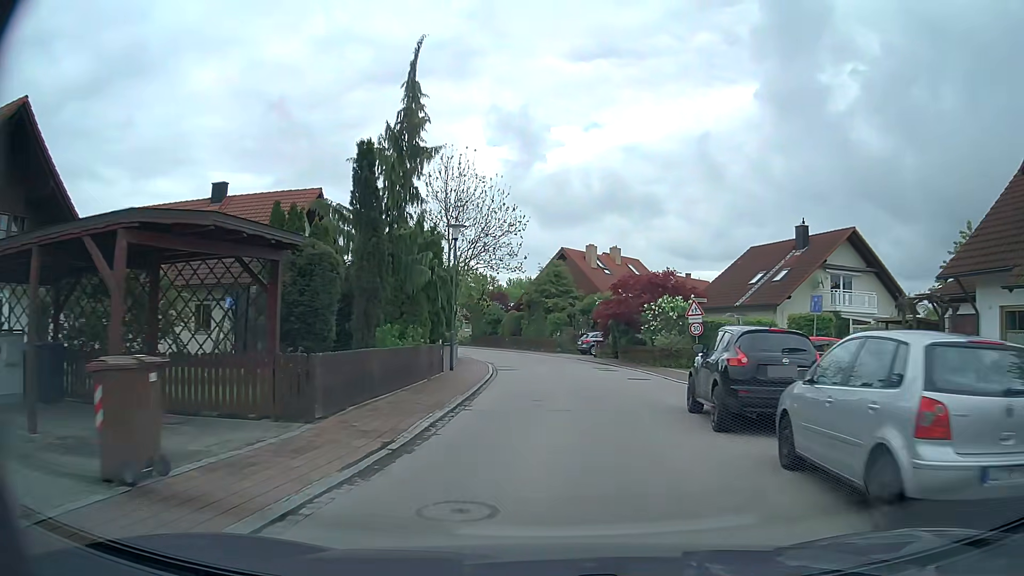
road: residential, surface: asphalt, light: Day
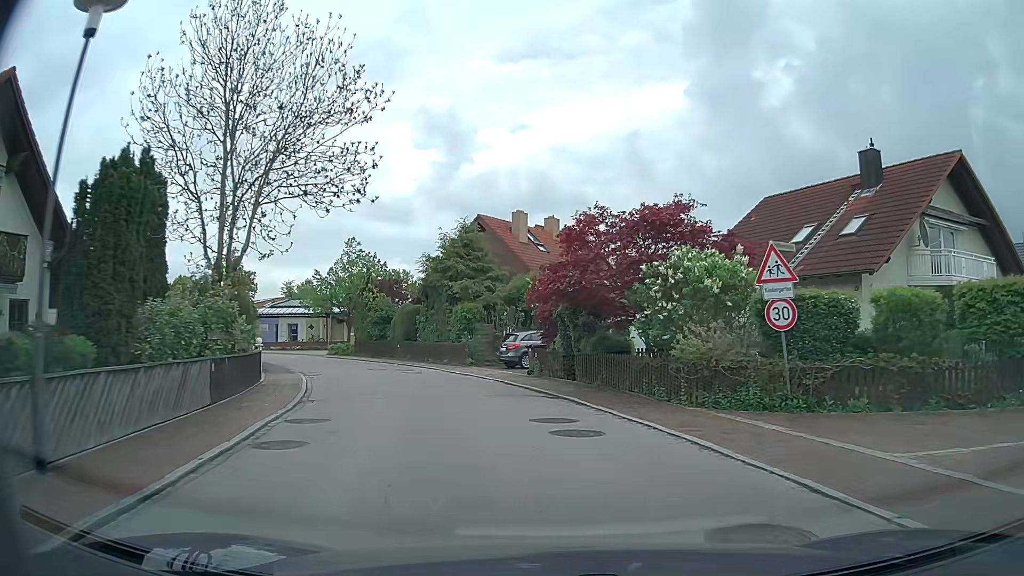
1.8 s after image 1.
(+0.9, +17.7) m; +6°
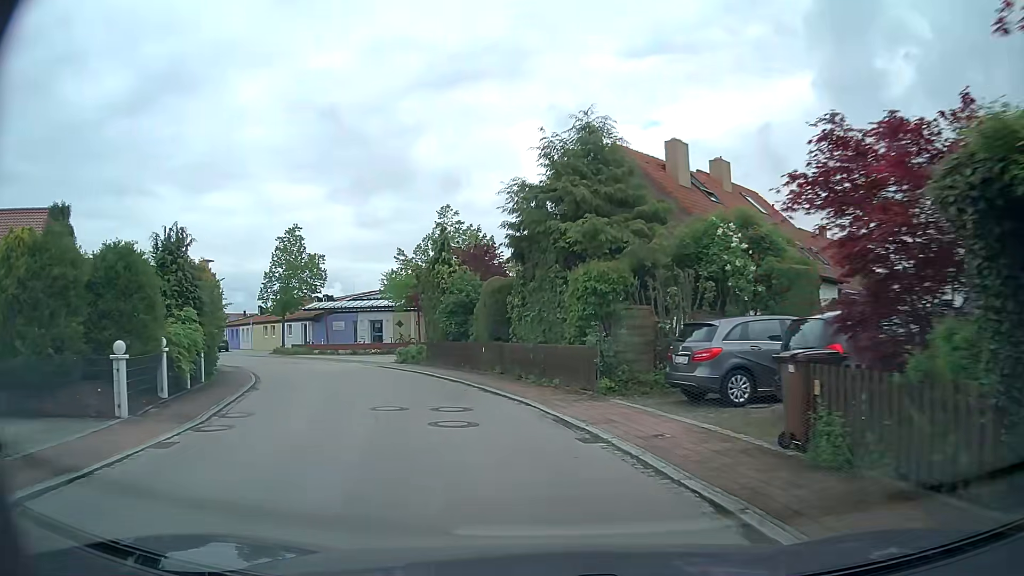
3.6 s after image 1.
(-1.4, +15.9) m; -12°
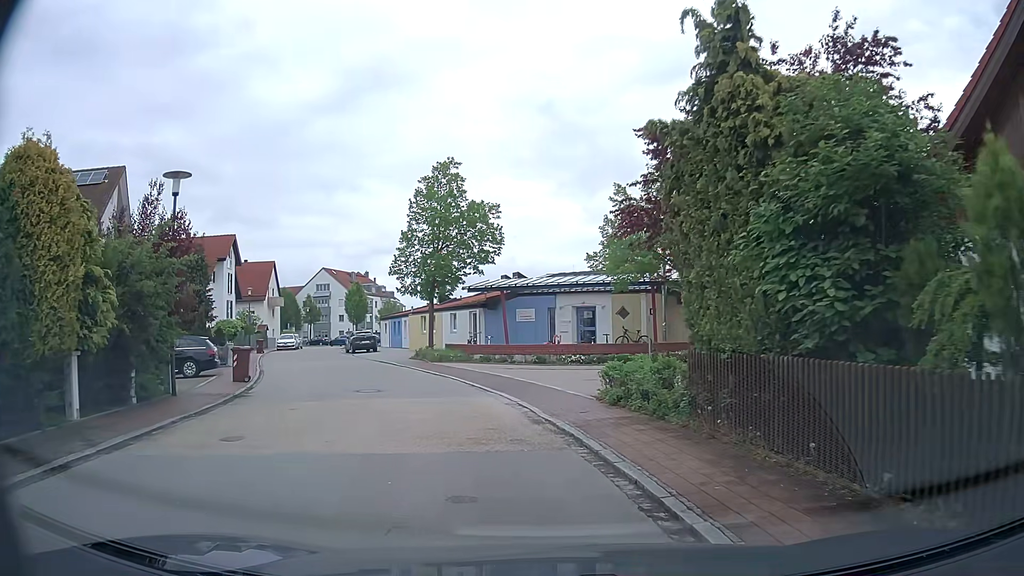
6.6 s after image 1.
(-3.1, +19.0) m; -20°
